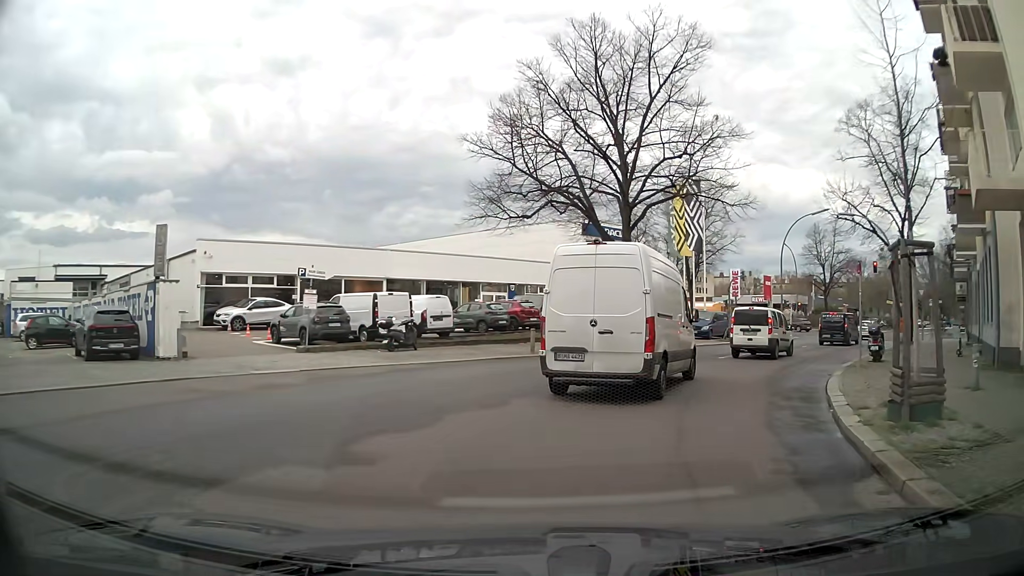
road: residential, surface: asphalt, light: Day
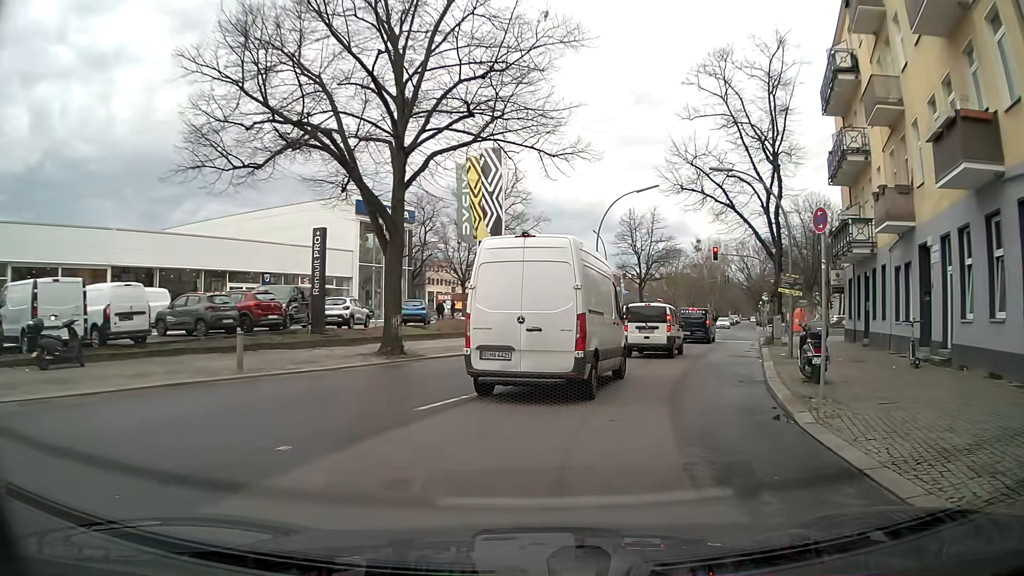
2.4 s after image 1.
(+1.8, +9.2) m; +23°
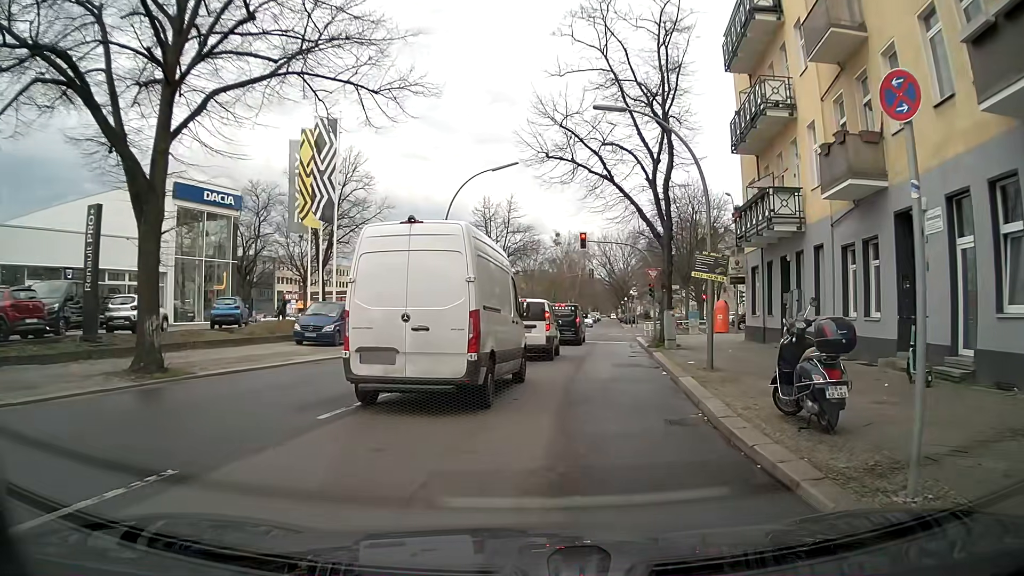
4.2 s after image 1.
(+0.8, +6.4) m; +13°
